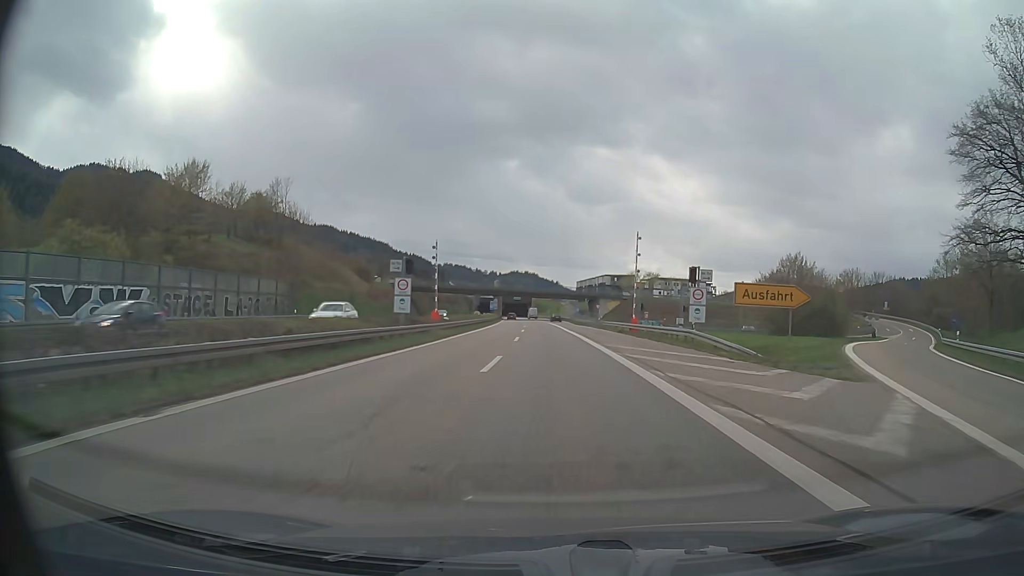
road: trunk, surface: asphalt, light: Day
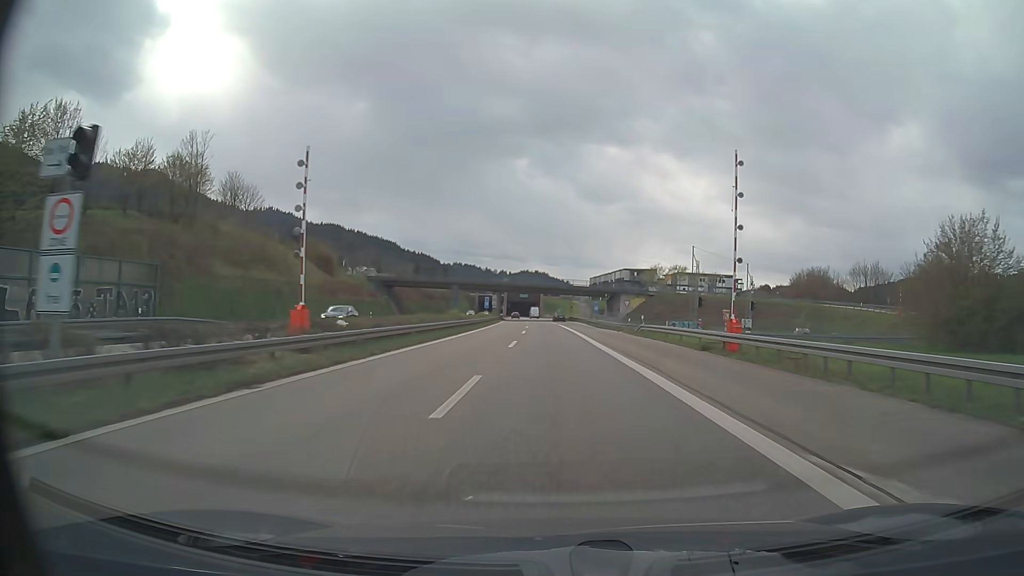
(-0.2, +25.1) m; -1°
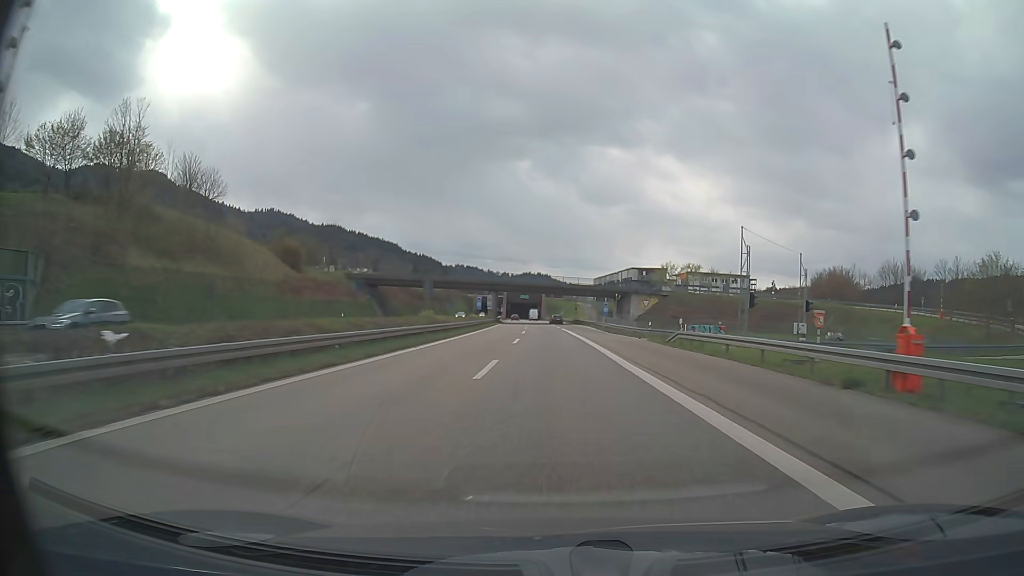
(0.0, +12.5) m; 0°
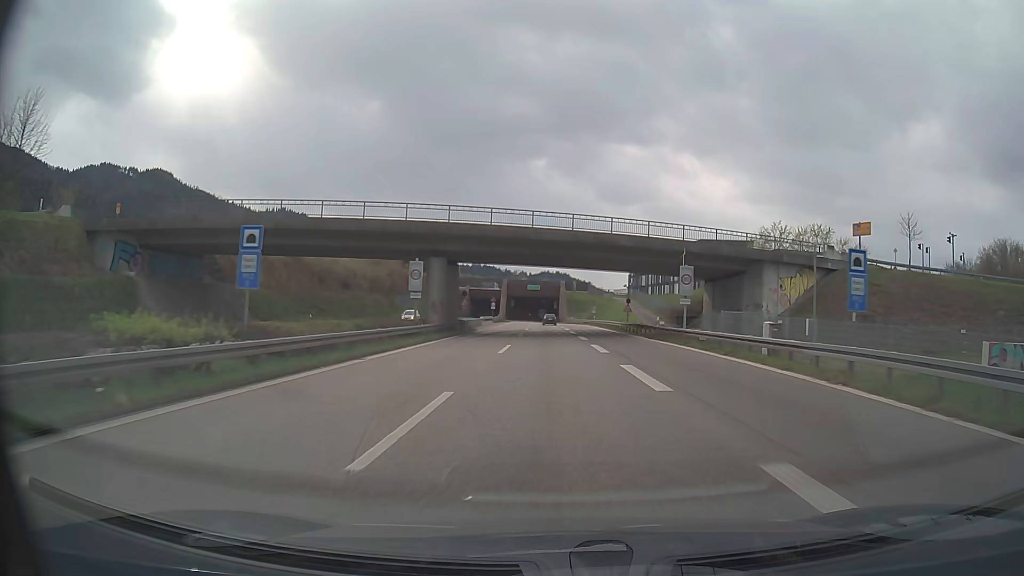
(-0.8, +62.7) m; -2°
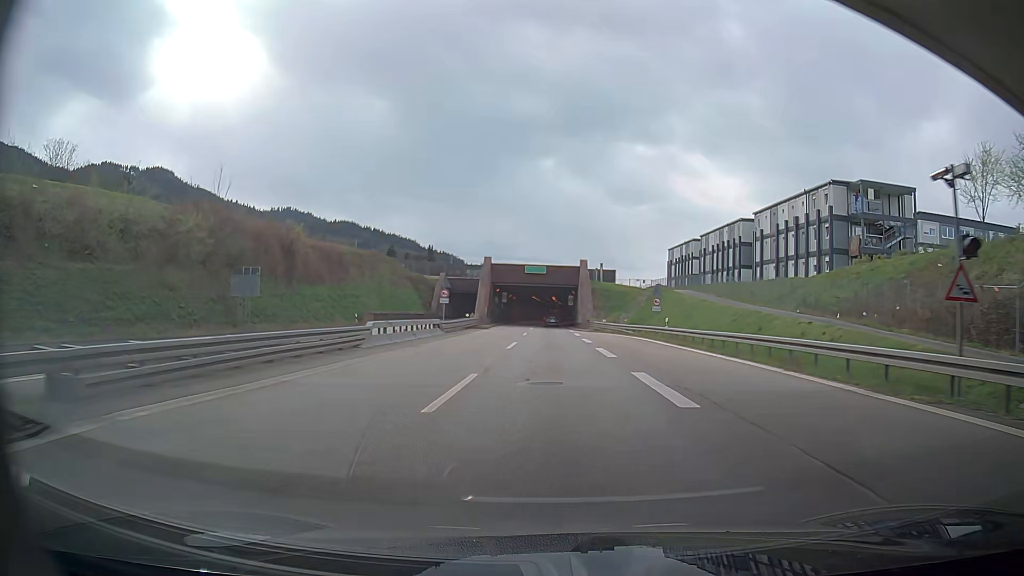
(-0.5, +50.2) m; -1°
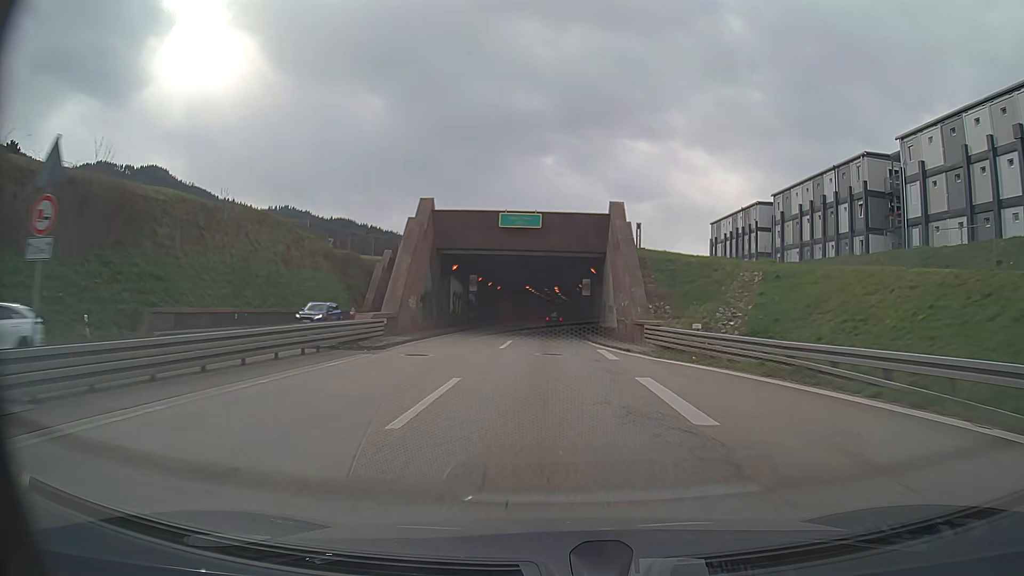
(0.0, +37.7) m; 0°
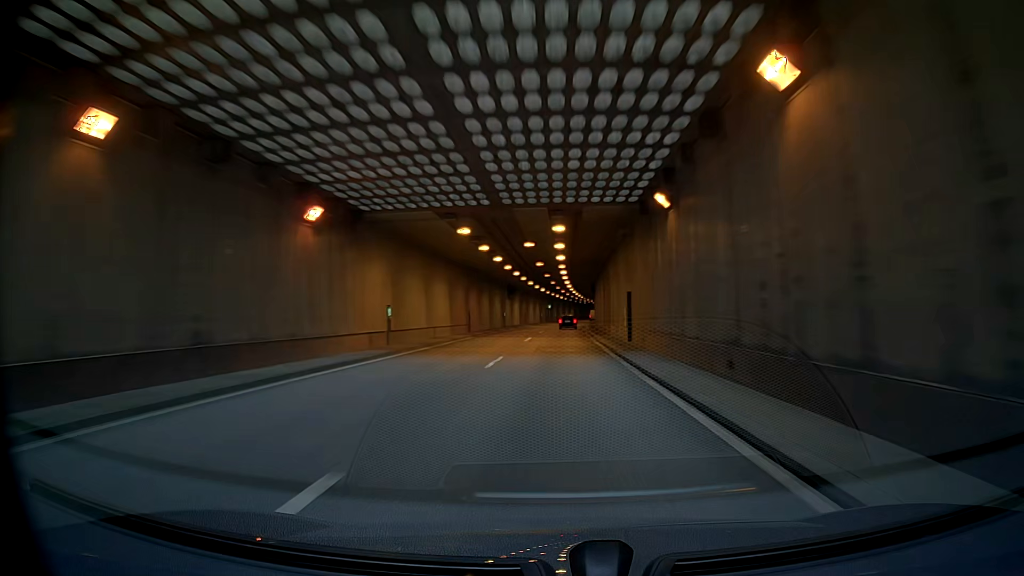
(-1.4, +62.7) m; -4°
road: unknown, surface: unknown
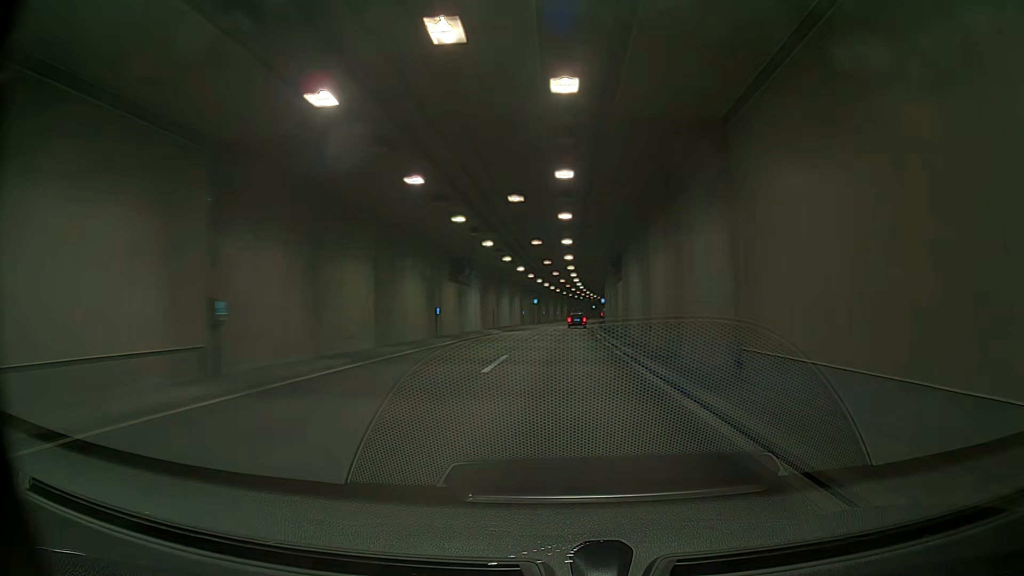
(-0.1, +37.6) m; +1°
